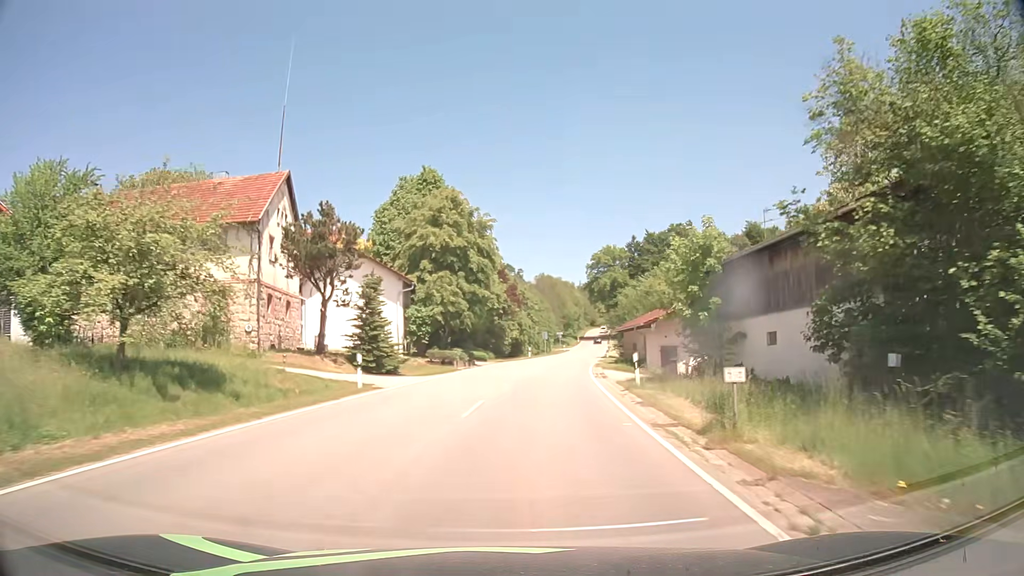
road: tertiary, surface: asphalt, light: Day
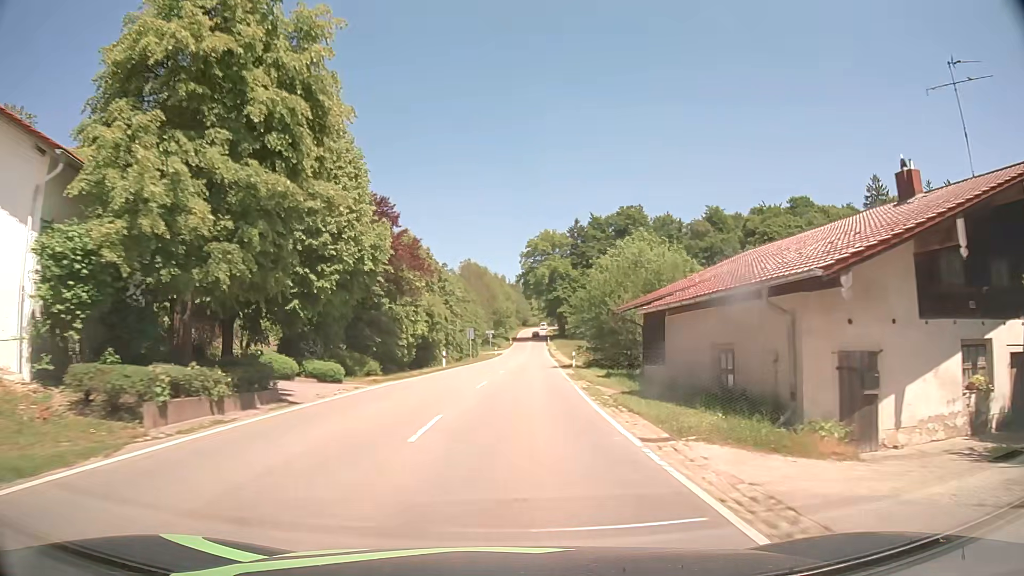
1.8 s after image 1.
(+1.7, +27.1) m; +6°
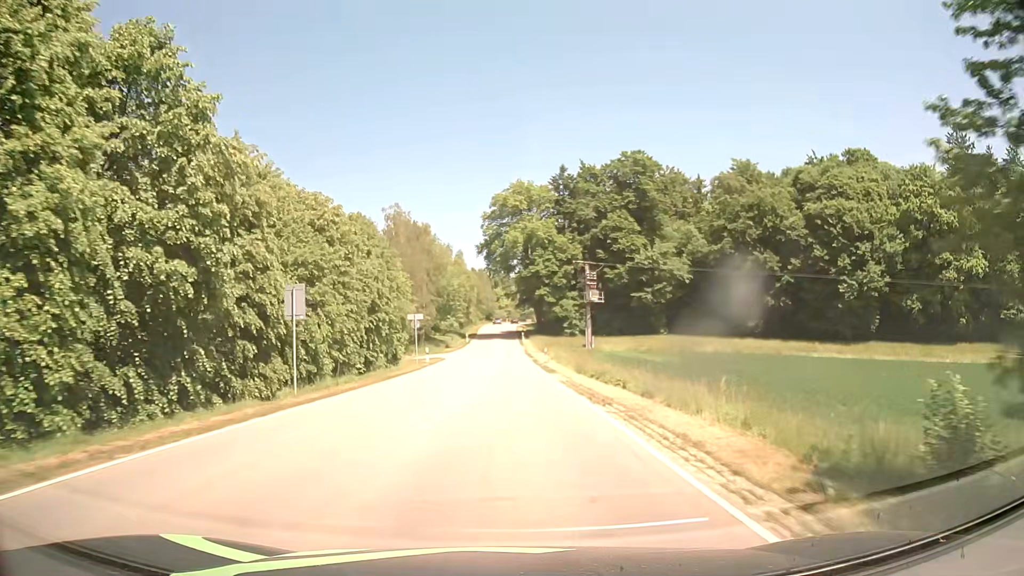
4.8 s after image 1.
(+1.6, +45.6) m; +2°
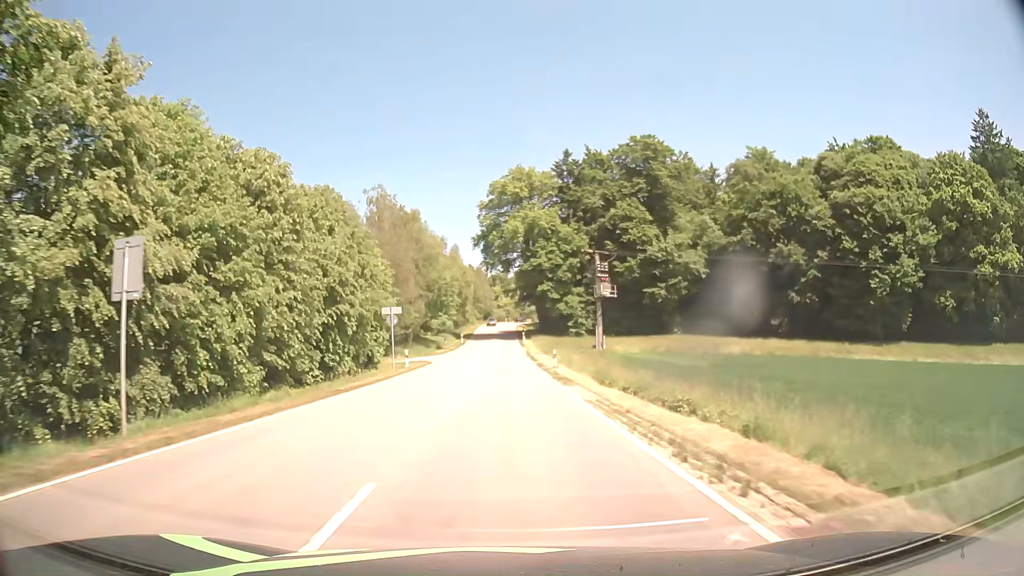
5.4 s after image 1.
(+0.1, +9.2) m; +1°
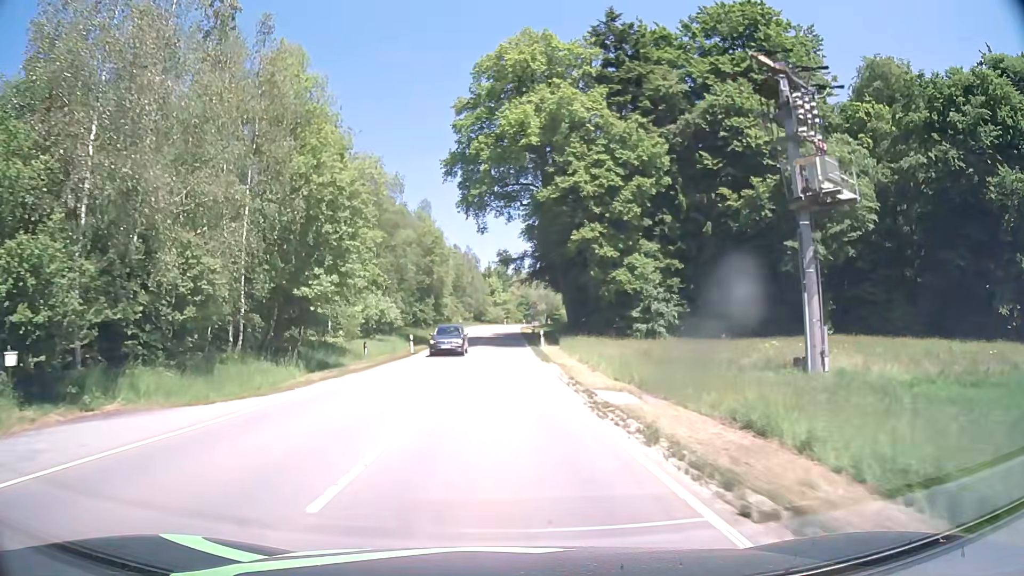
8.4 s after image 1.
(+0.1, +45.7) m; 0°
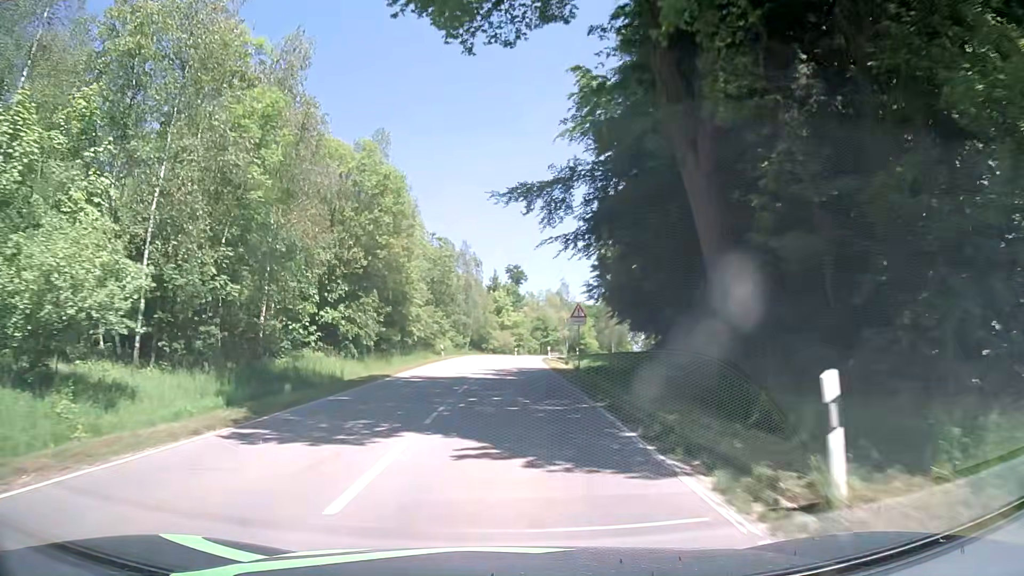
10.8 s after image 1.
(-0.4, +35.9) m; -1°
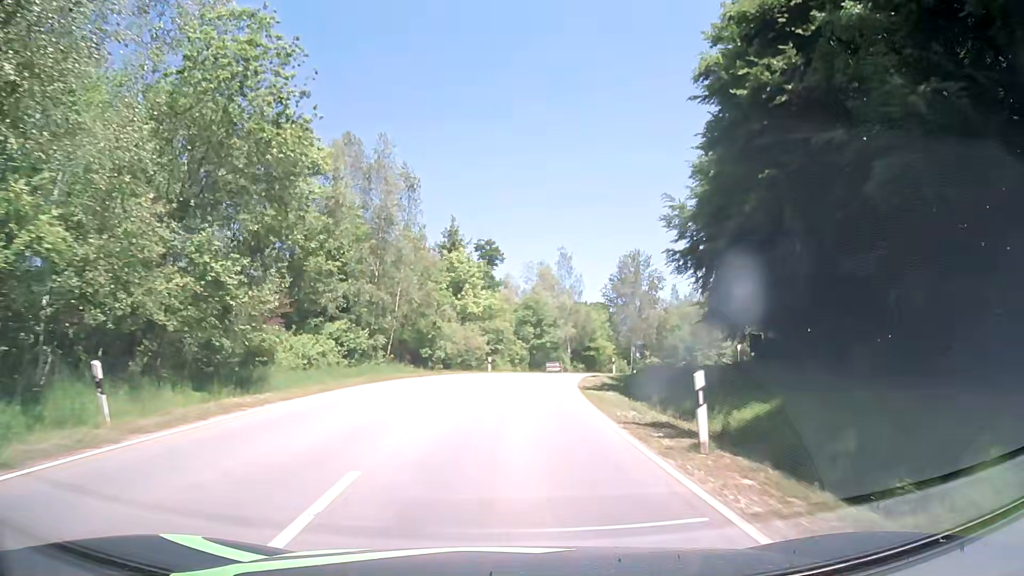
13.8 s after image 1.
(+0.5, +44.5) m; +3°
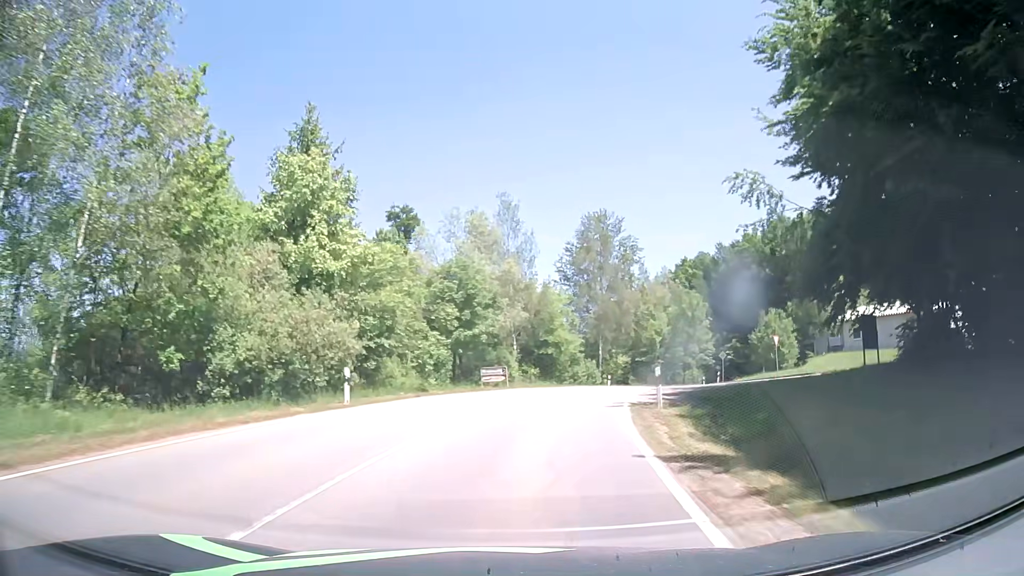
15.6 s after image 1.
(+1.3, +27.1) m; +6°
(0, +10) (+1, +20) (+4, +30) (+6, +39) (+10, +48) (+15, +57) (+20, +66) (+26, +74) (+32, +82) (+38, +90) m
